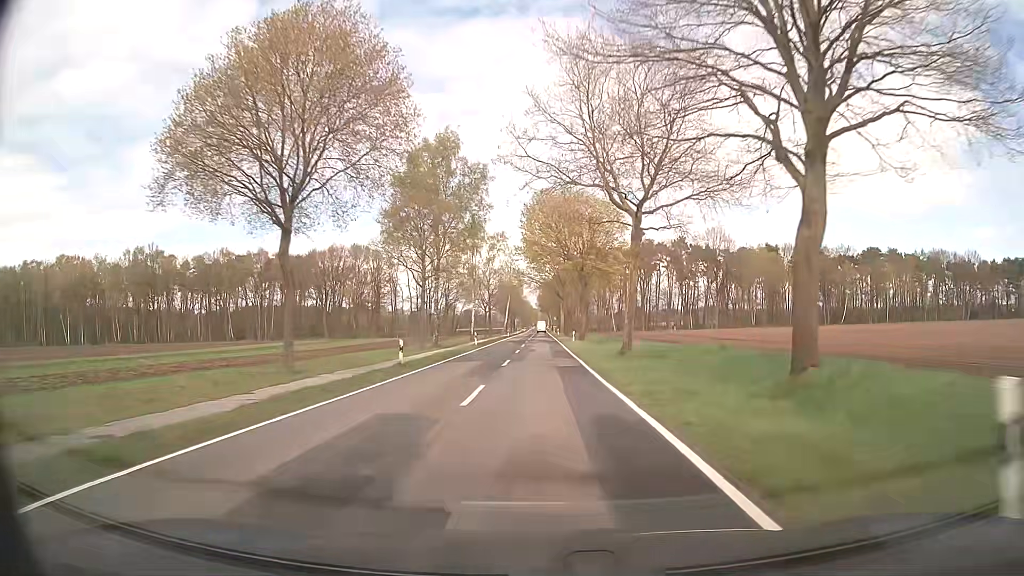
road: secondary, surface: asphalt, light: Day
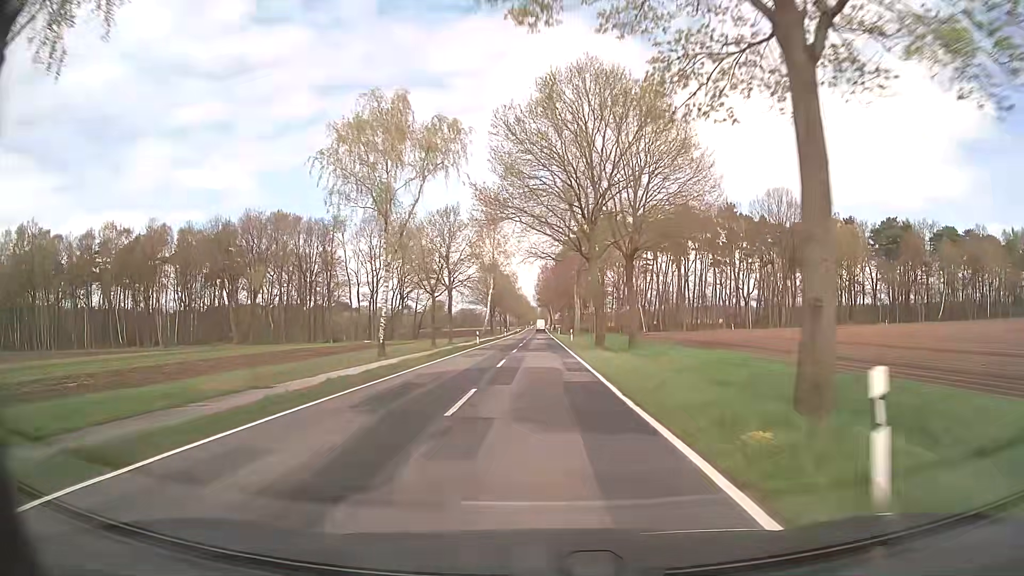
(0.0, +50.0) m; 0°
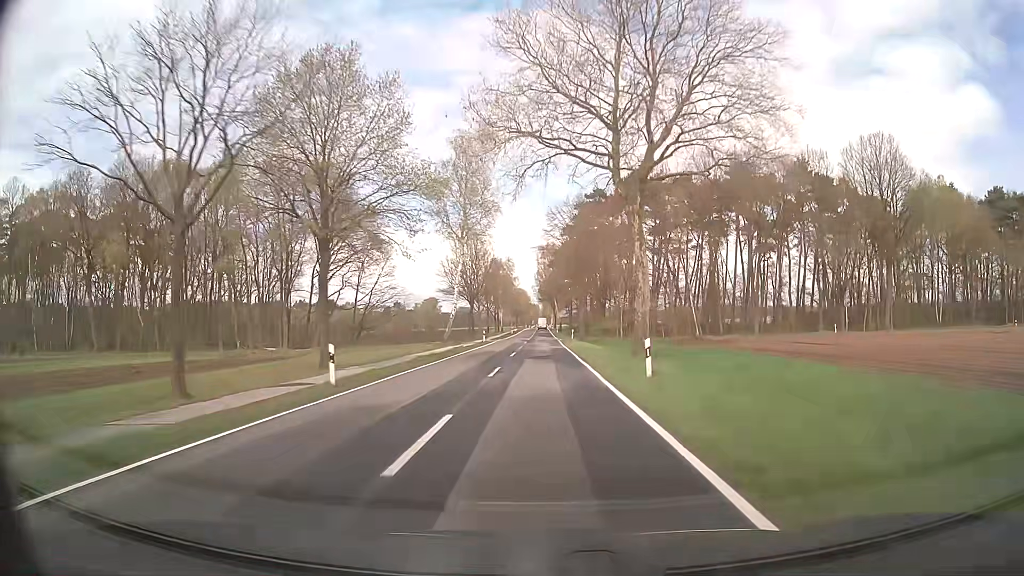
(-0.1, +40.1) m; 0°
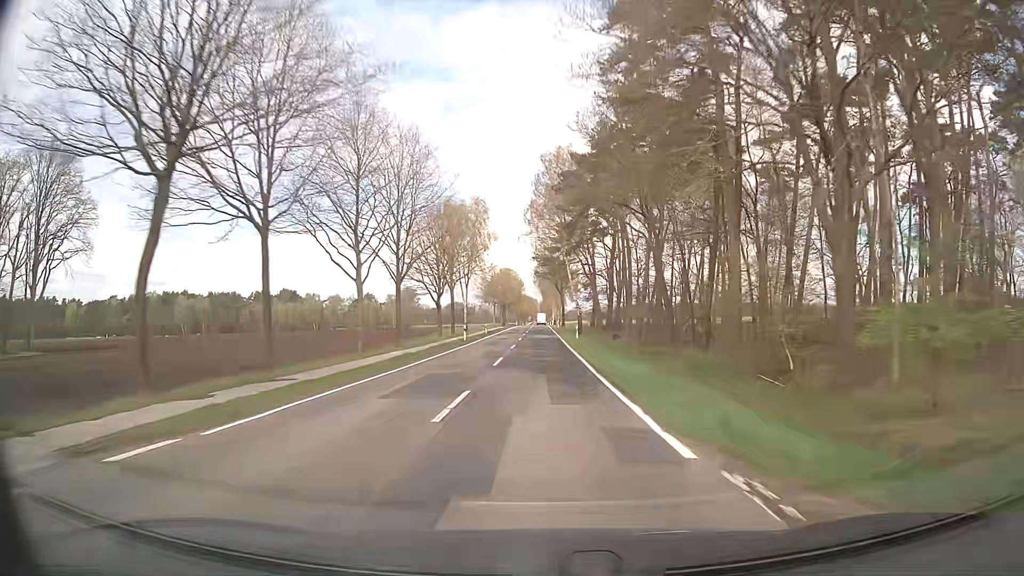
(0.0, +69.3) m; 0°
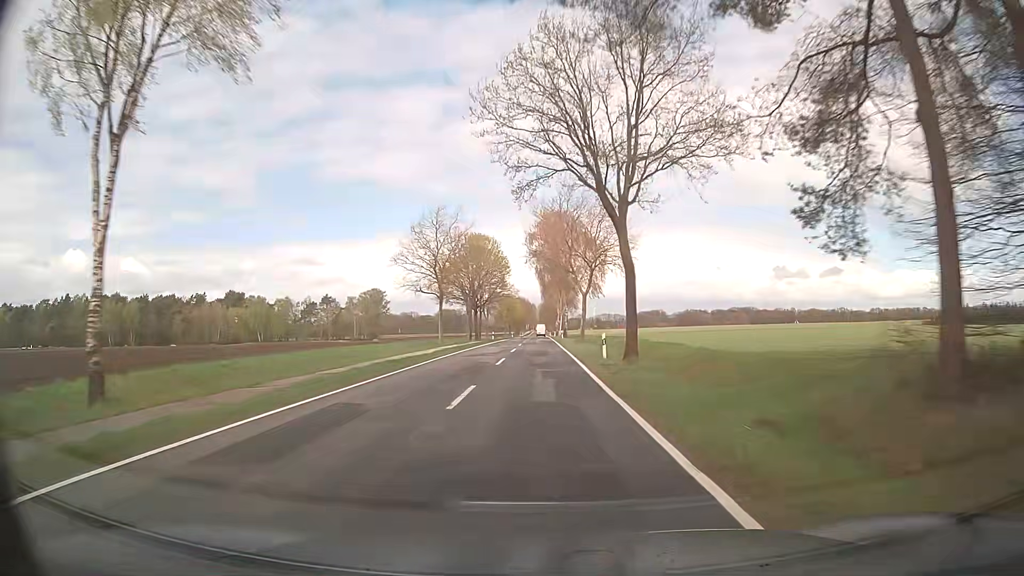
(+0.1, +70.6) m; 0°
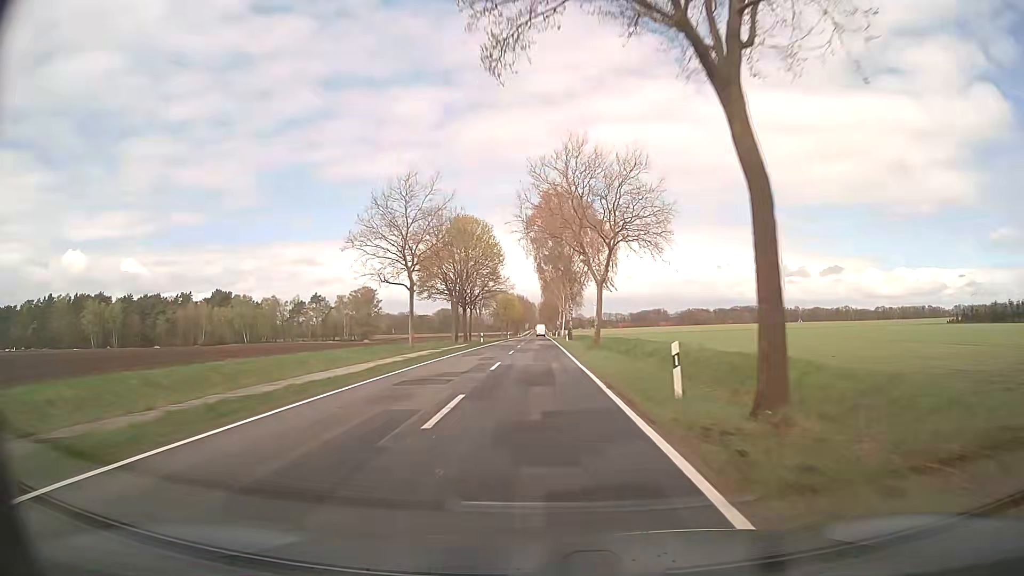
(+0.1, +14.2) m; 0°
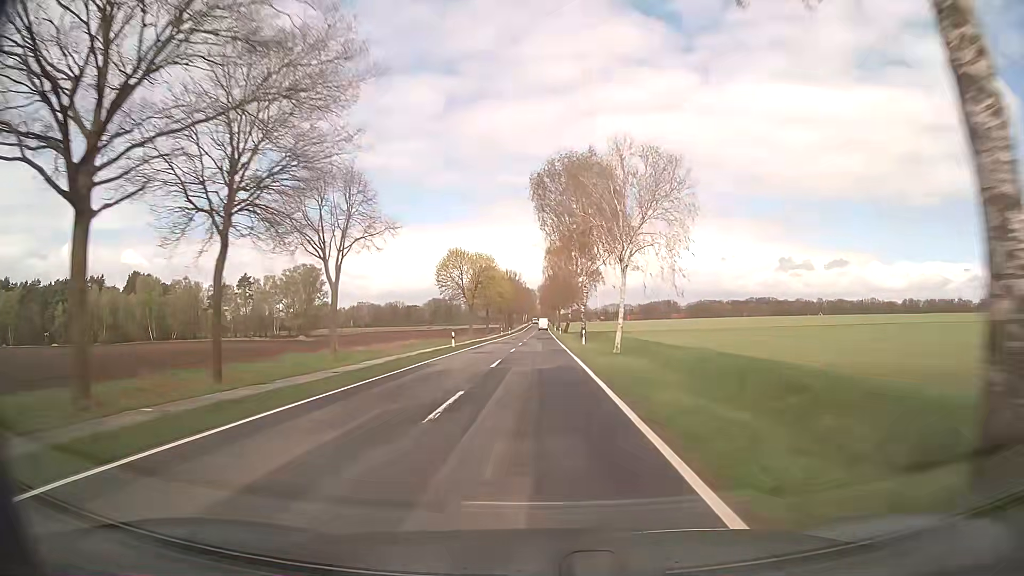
(+0.2, +71.4) m; 0°
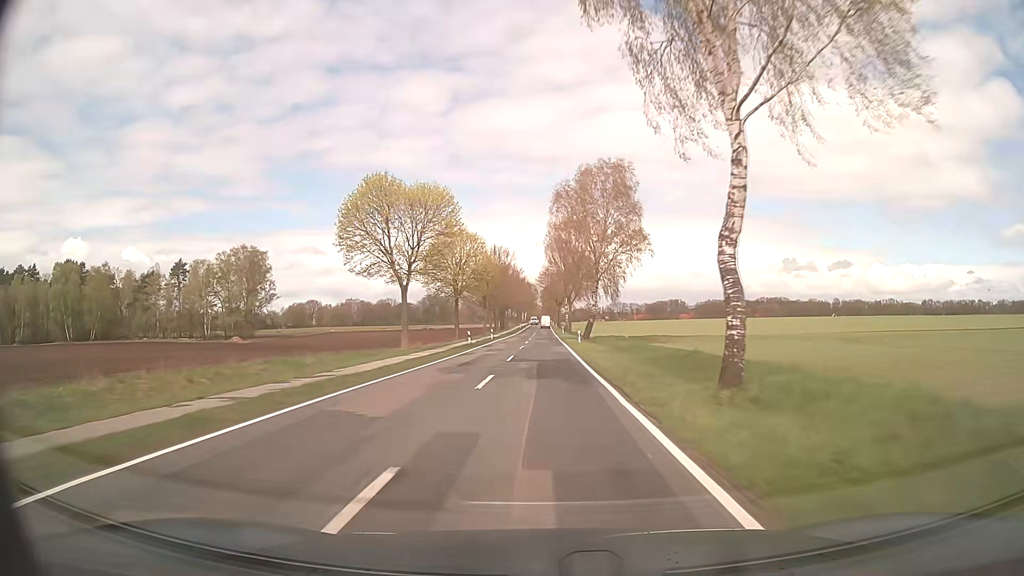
(-0.2, +43.1) m; 0°
(0, +10) (0, +20) (0, +30) (0, +40) (0, +50) (0, +60) (0, +70) (0, +80) (0, +90) (+1, +100) m
